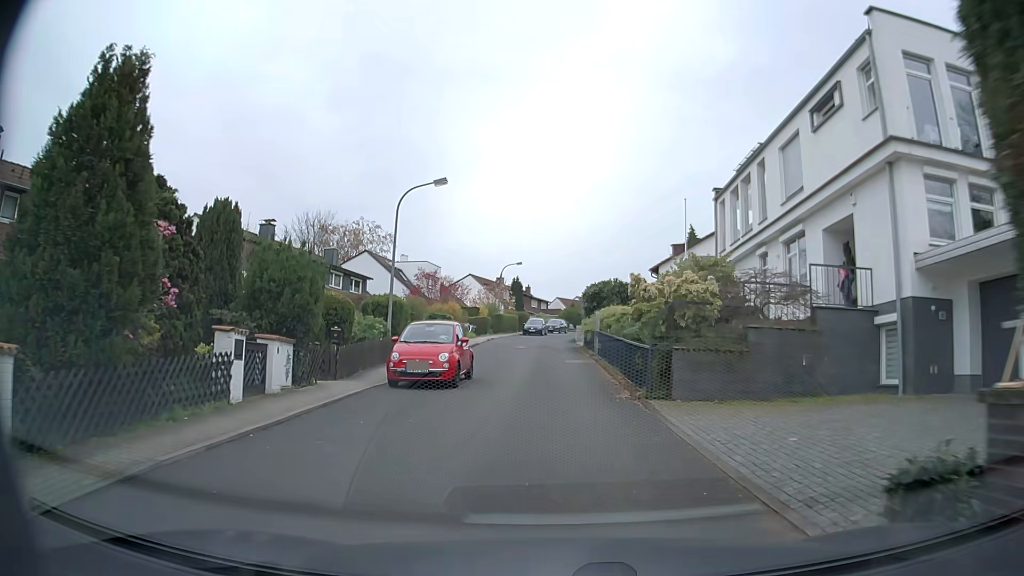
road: residential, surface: asphalt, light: Day
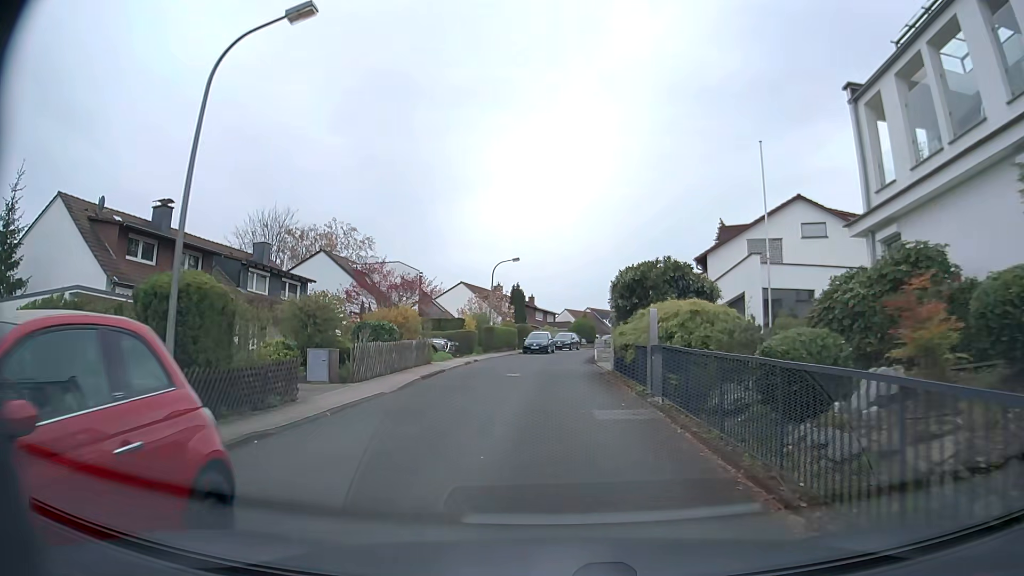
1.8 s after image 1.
(0.0, +14.1) m; -1°
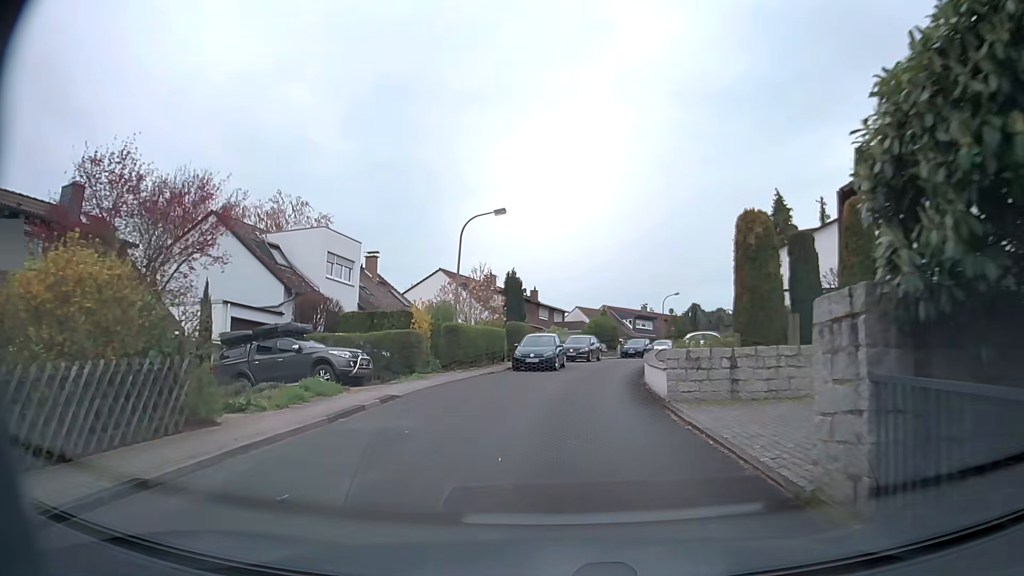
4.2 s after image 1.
(+0.1, +18.2) m; 0°
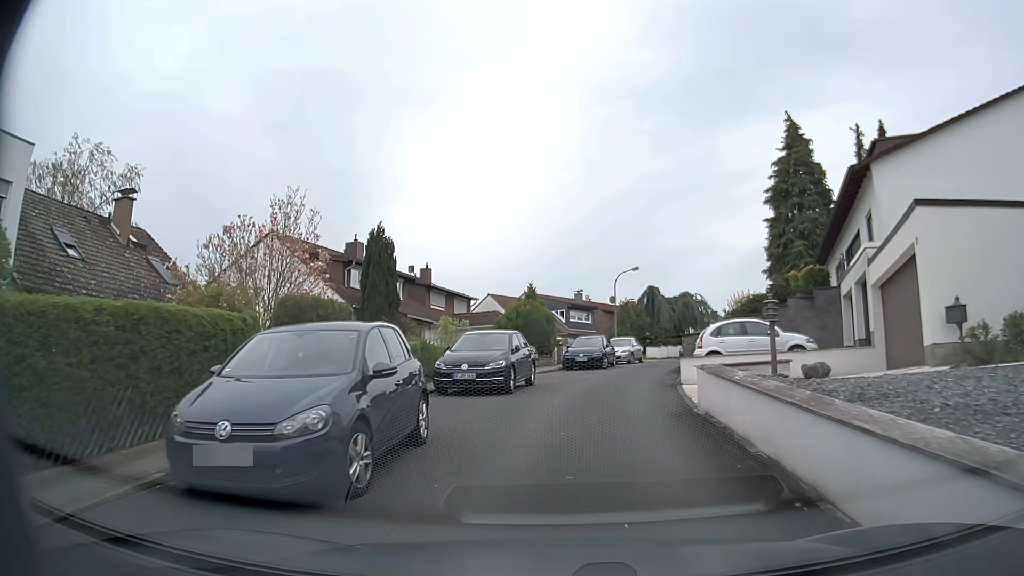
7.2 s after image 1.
(+0.8, +21.4) m; +7°
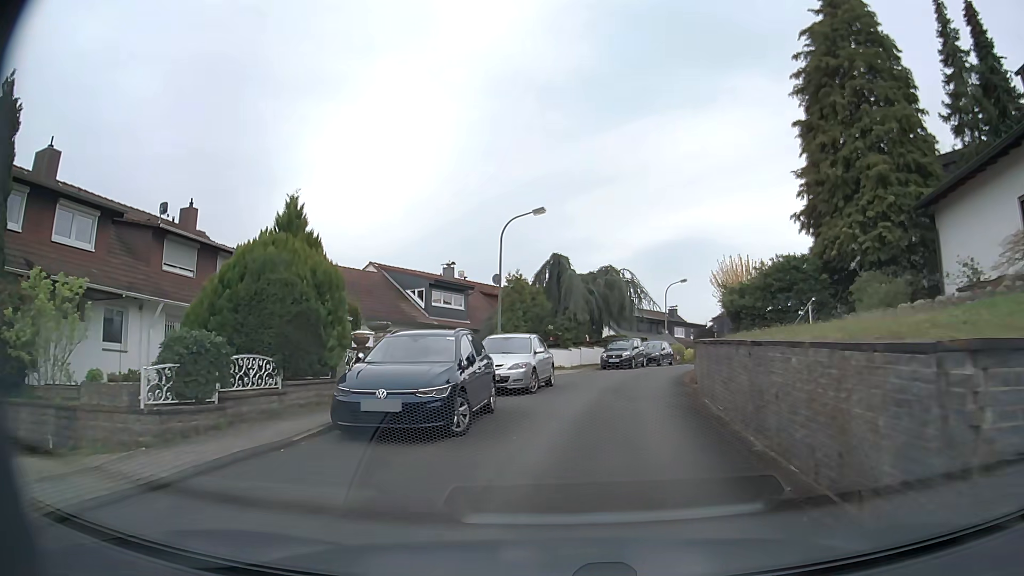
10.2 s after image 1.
(+1.4, +19.9) m; +9°
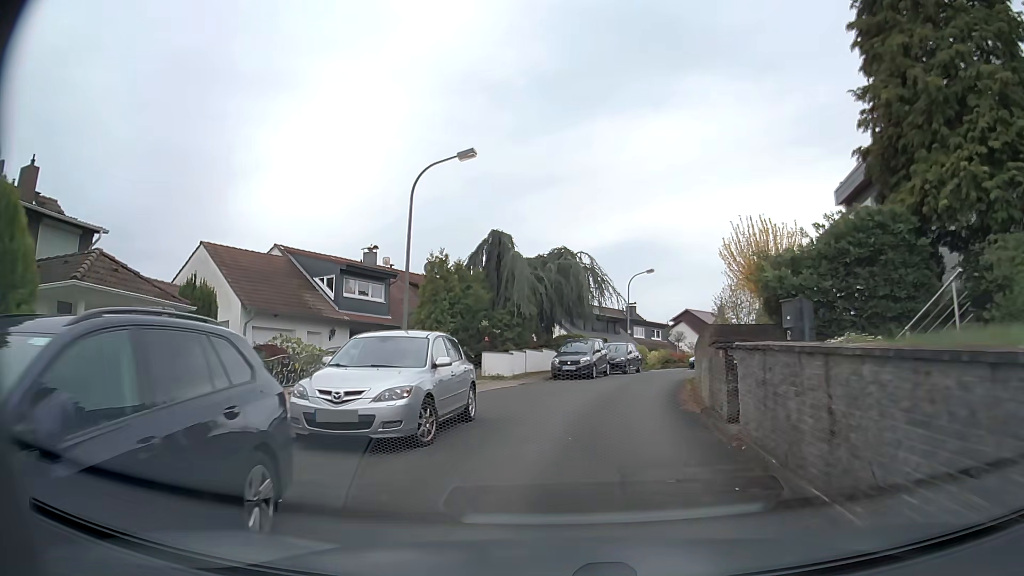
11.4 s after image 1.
(+0.3, +7.9) m; +4°
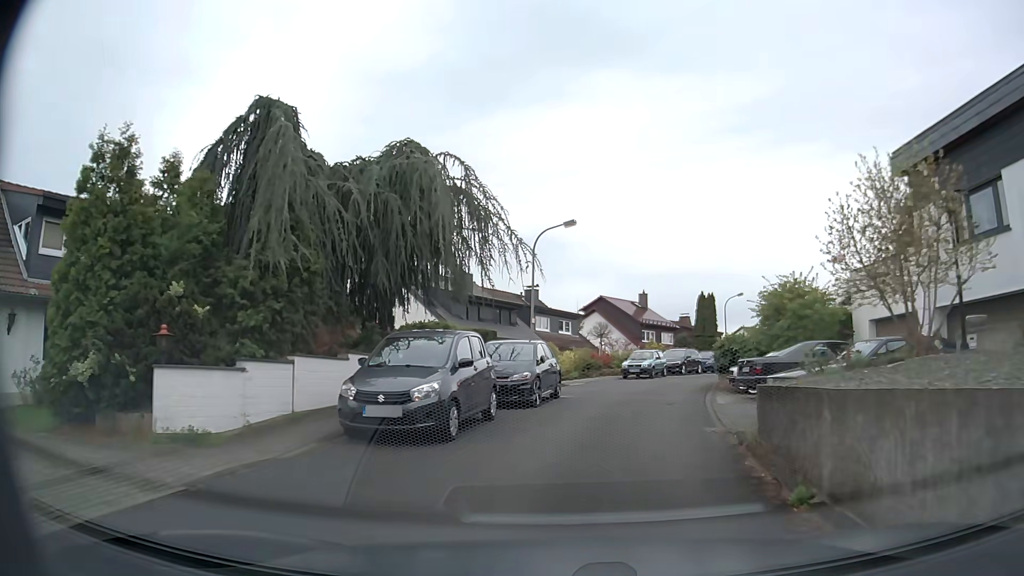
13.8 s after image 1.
(+1.2, +16.1) m; +9°
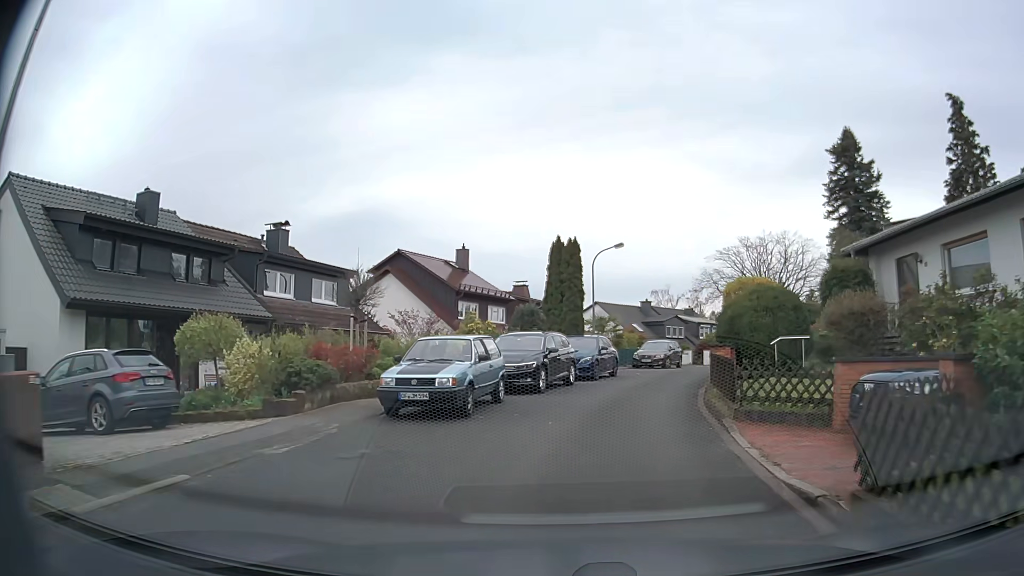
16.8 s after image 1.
(+2.8, +20.8) m; +14°
(+1, +10) (+3, +20) (+6, +29) (+10, +38) (+15, +47) (+21, +55) (+28, +62) (+35, +69) (+43, +76) (+50, +82) m
